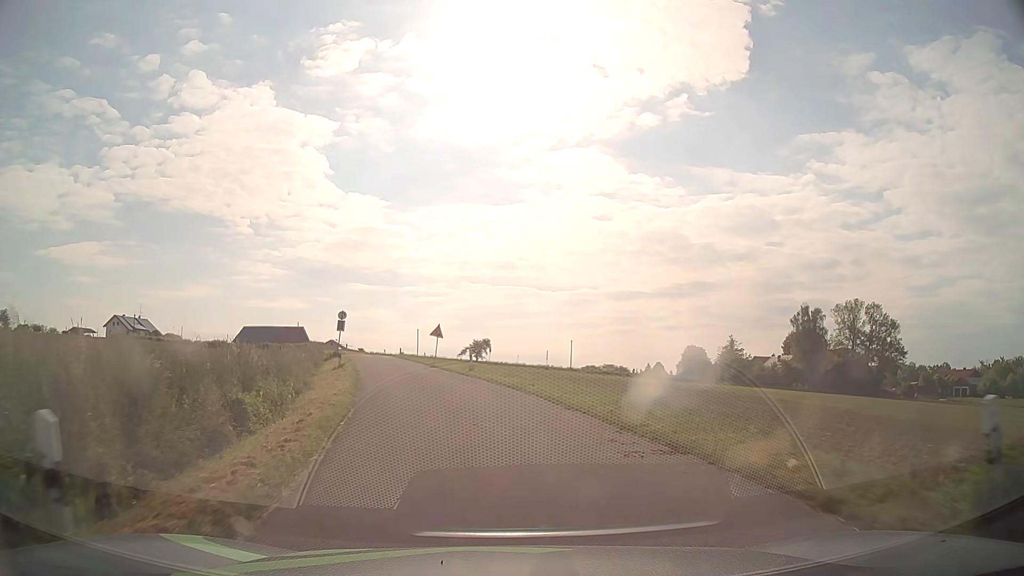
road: unclassified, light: Day
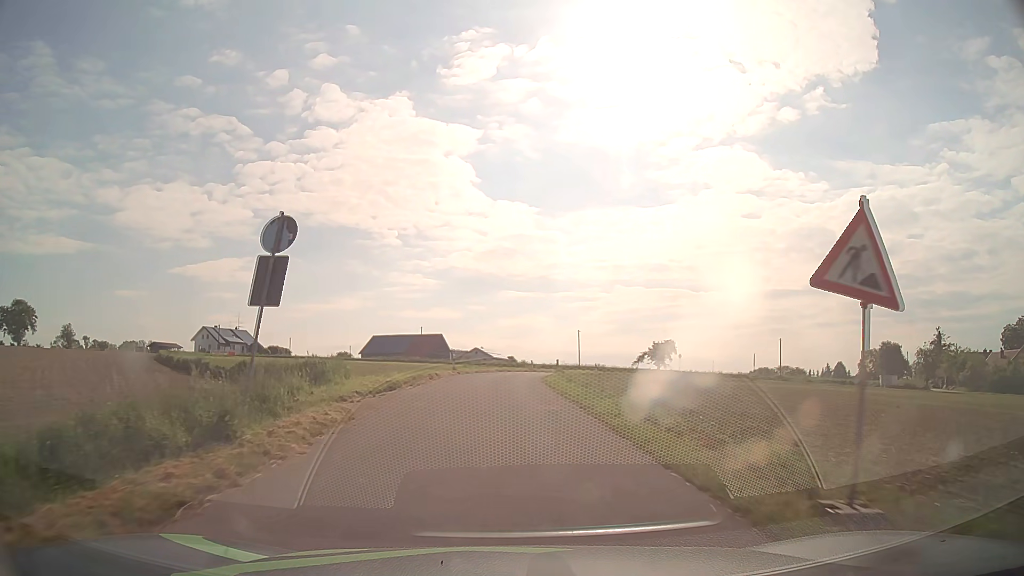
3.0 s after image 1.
(-5.4, +36.0) m; -13°
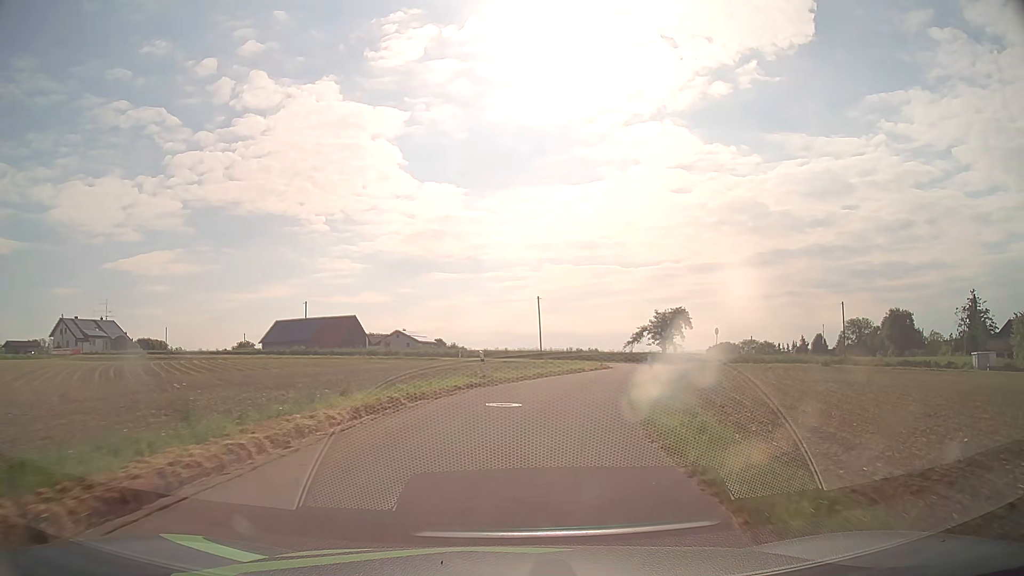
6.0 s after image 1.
(+0.4, +38.8) m; +5°
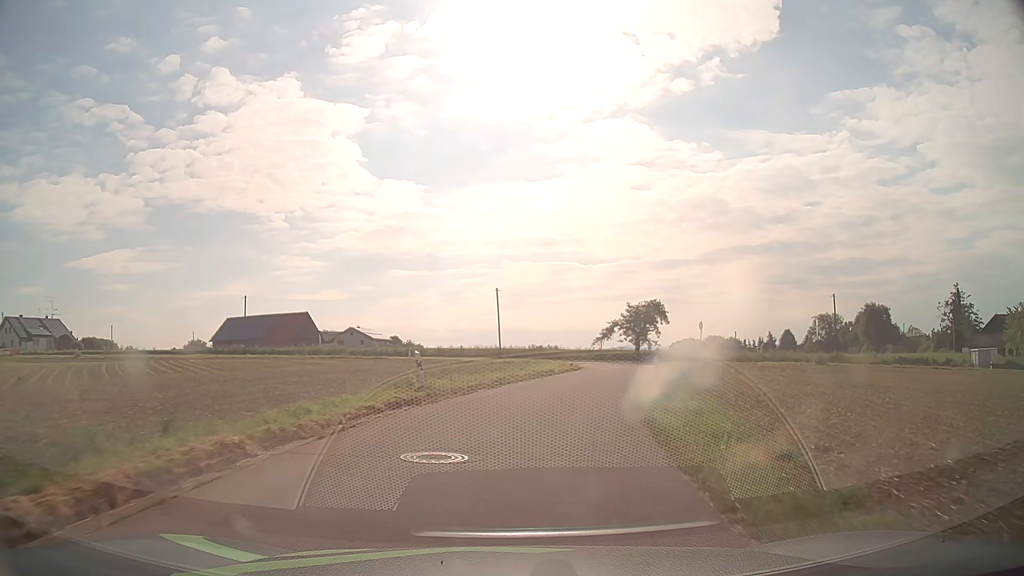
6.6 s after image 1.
(+0.2, +7.0) m; +4°
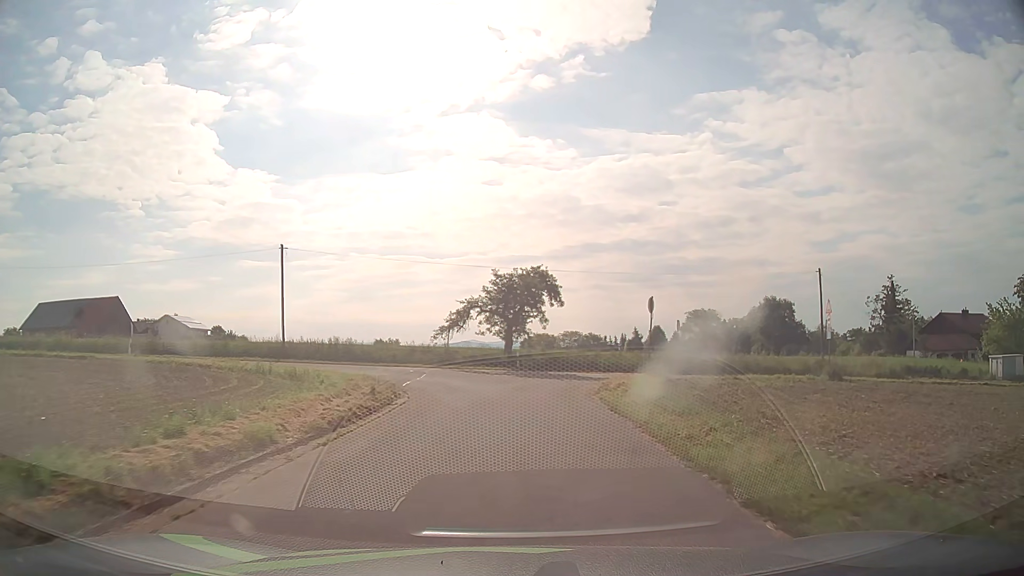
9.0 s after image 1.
(+3.0, +25.2) m; +13°
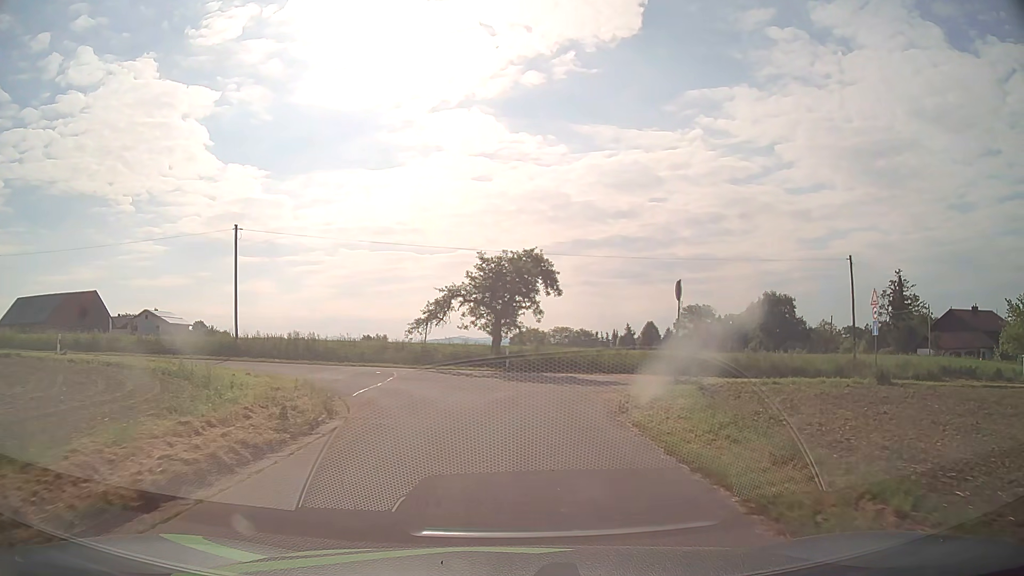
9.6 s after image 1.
(+0.1, +5.6) m; +1°
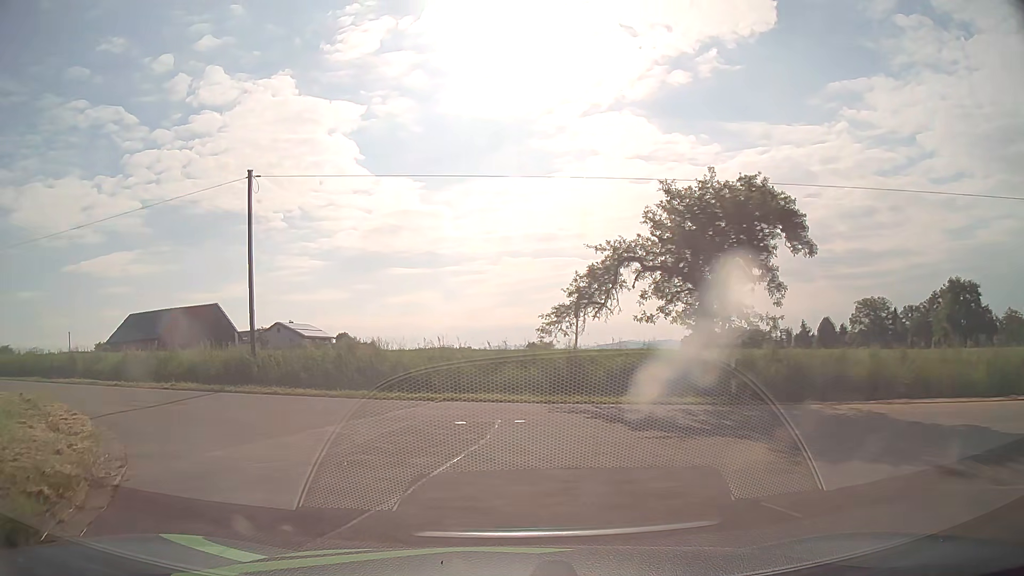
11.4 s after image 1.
(-0.8, +14.7) m; -13°
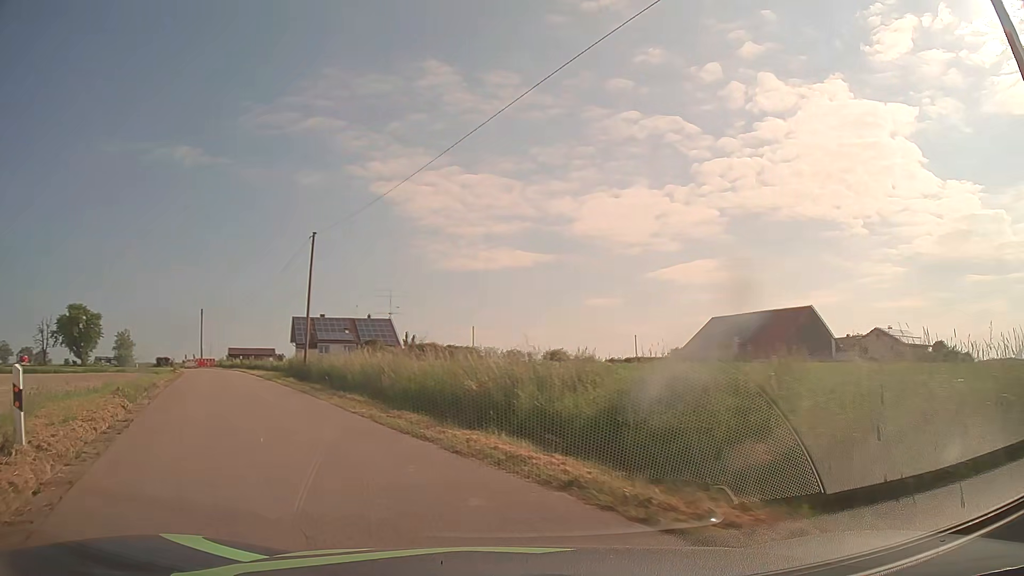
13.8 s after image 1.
(-7.0, +14.7) m; -51°
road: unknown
(-2, +10) (-7, +19) (-11, +27) (-16, +36) (-21, +45) (-26, +53) (-32, +61) (-39, +69) (-46, +76) (-54, +82) m
